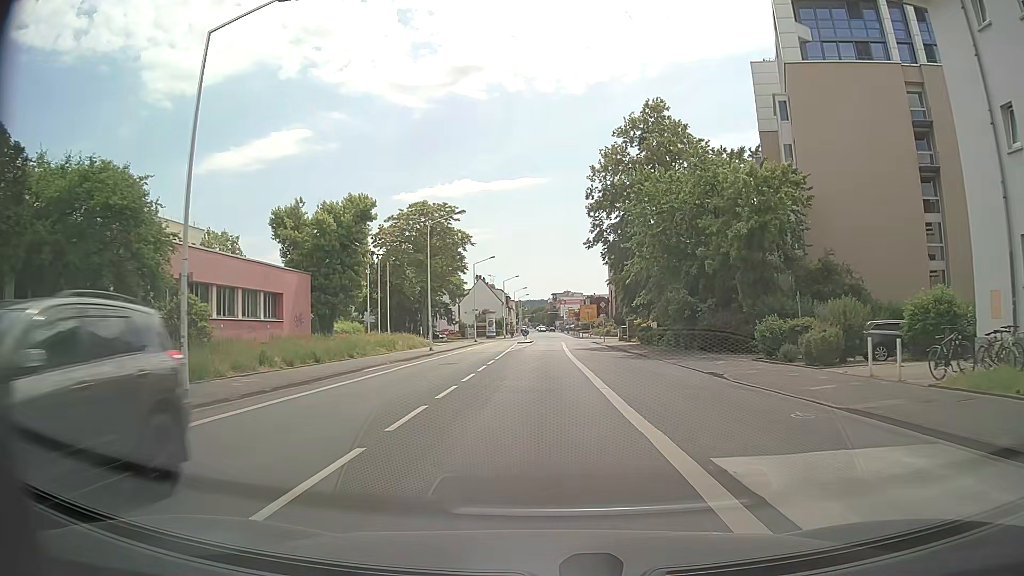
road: secondary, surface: asphalt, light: Day
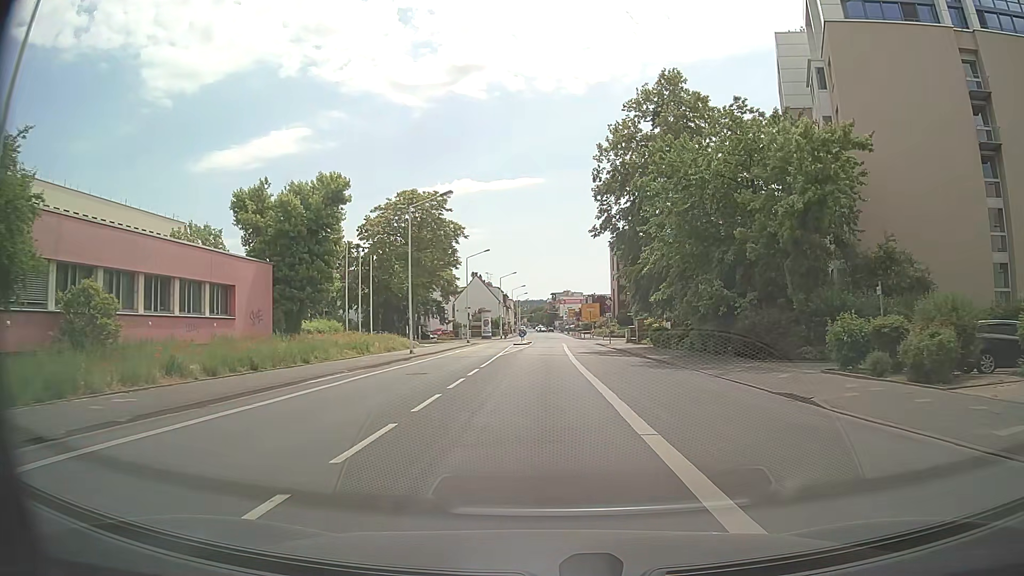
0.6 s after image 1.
(0.0, +6.7) m; 0°
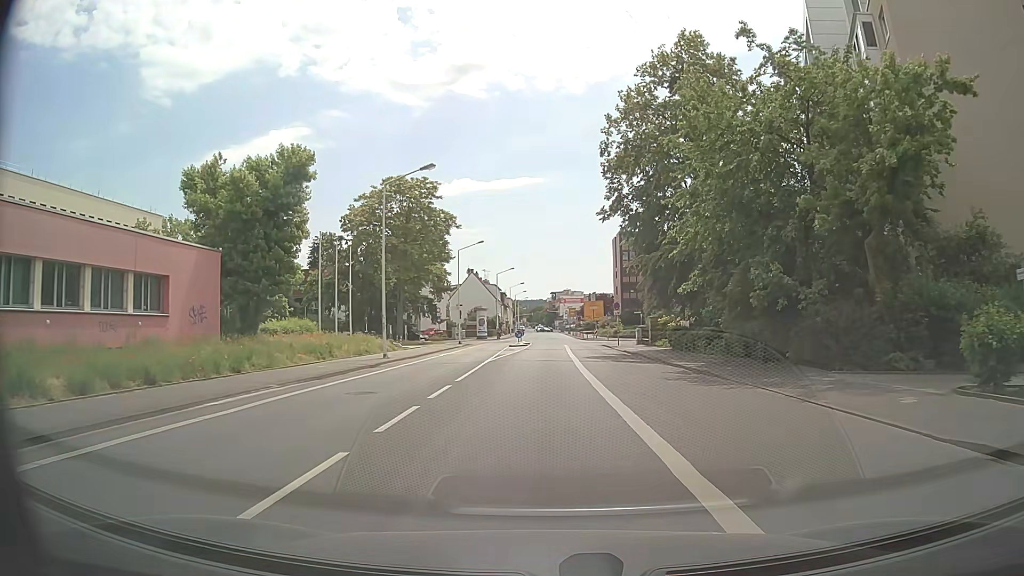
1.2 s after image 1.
(0.0, +6.8) m; 0°
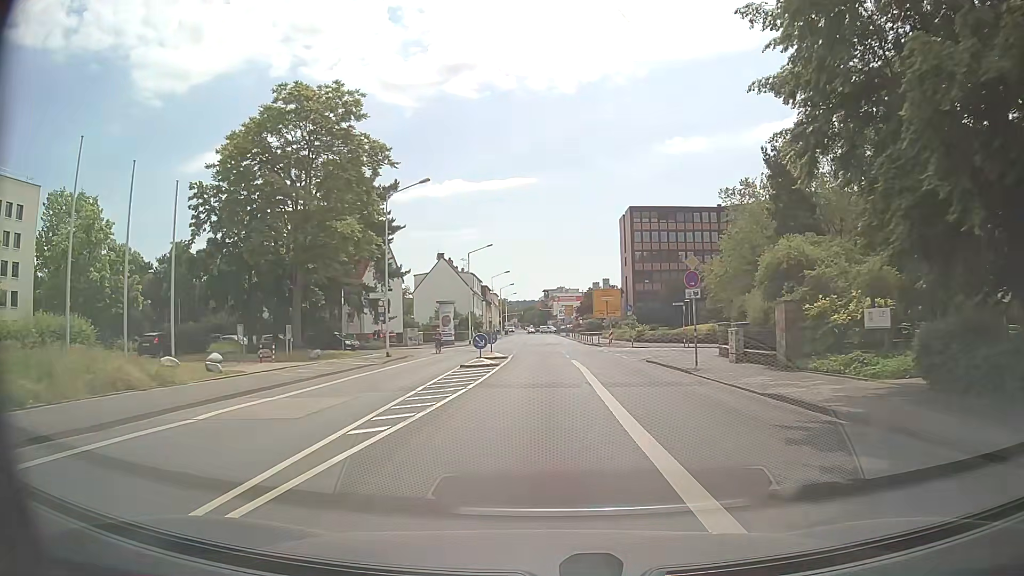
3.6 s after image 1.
(+0.4, +27.9) m; +1°
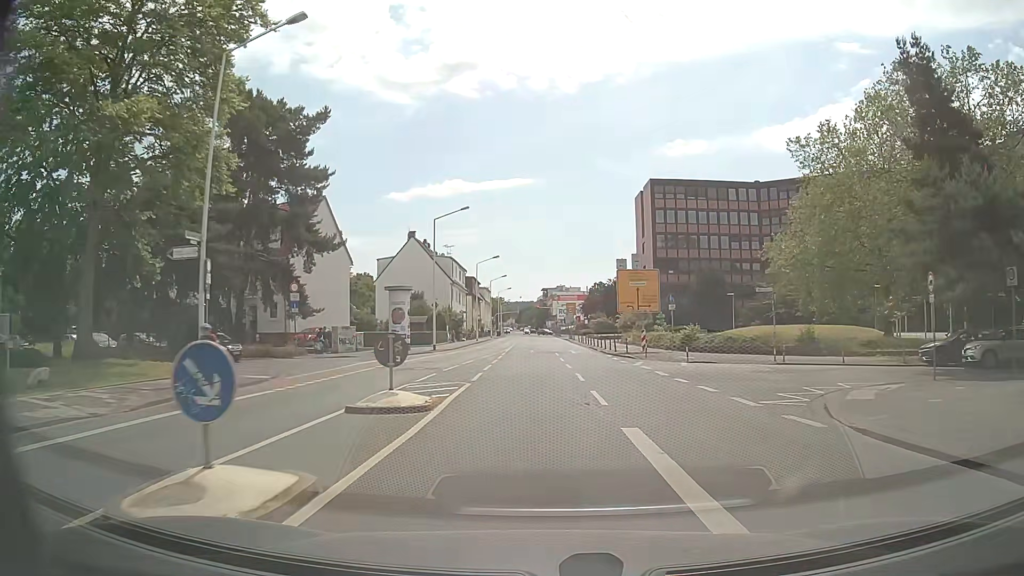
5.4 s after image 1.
(+0.1, +21.2) m; 0°
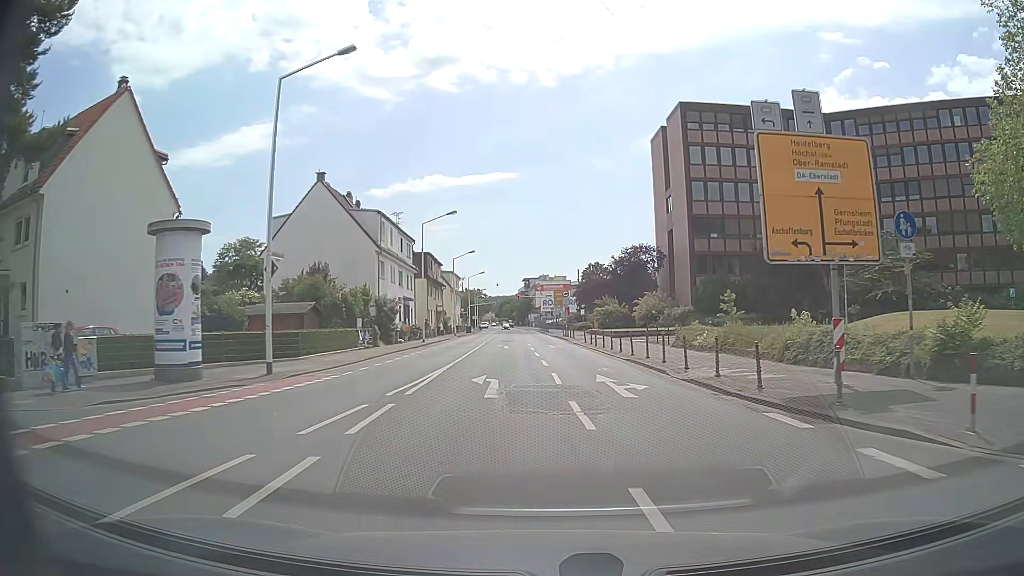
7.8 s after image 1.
(+0.1, +27.8) m; +2°
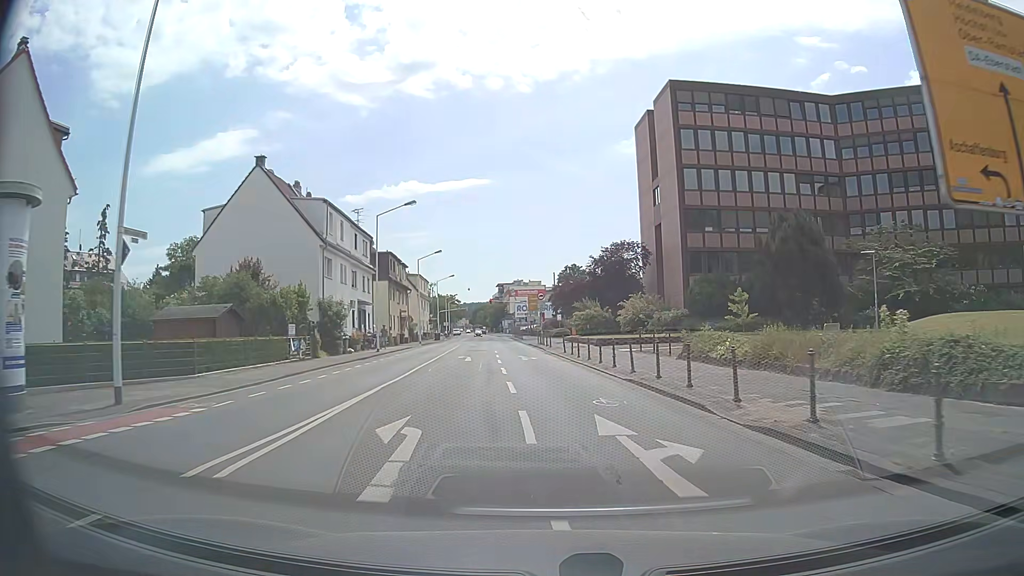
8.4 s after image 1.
(+0.1, +6.8) m; +2°
(0, +10) (0, +20) (0, +30) (-1, +40) (-2, +50) (-3, +60) (-3, +70) (-4, +80) (-5, +90) (-6, +100) m
